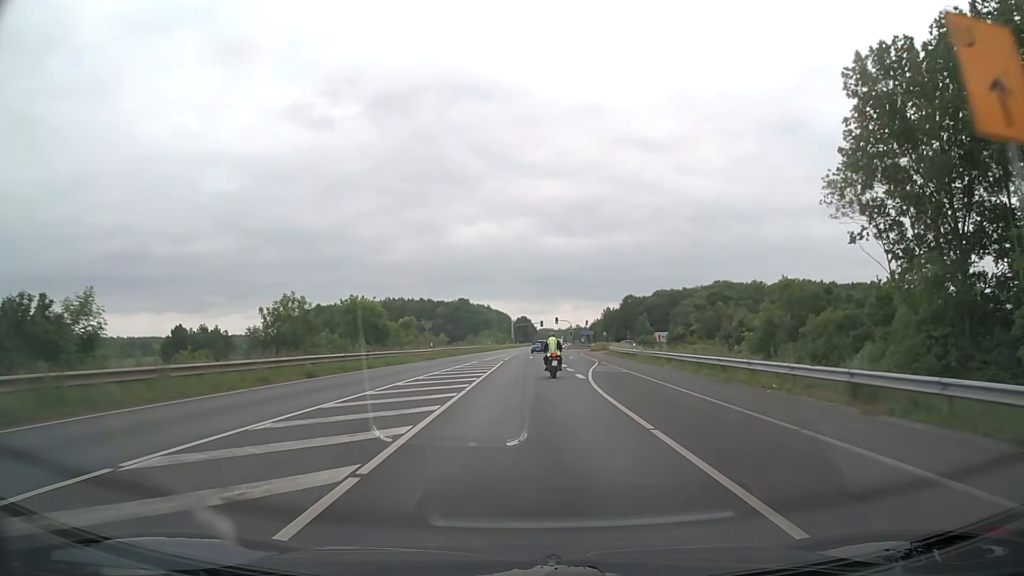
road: secondary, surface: asphalt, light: Day
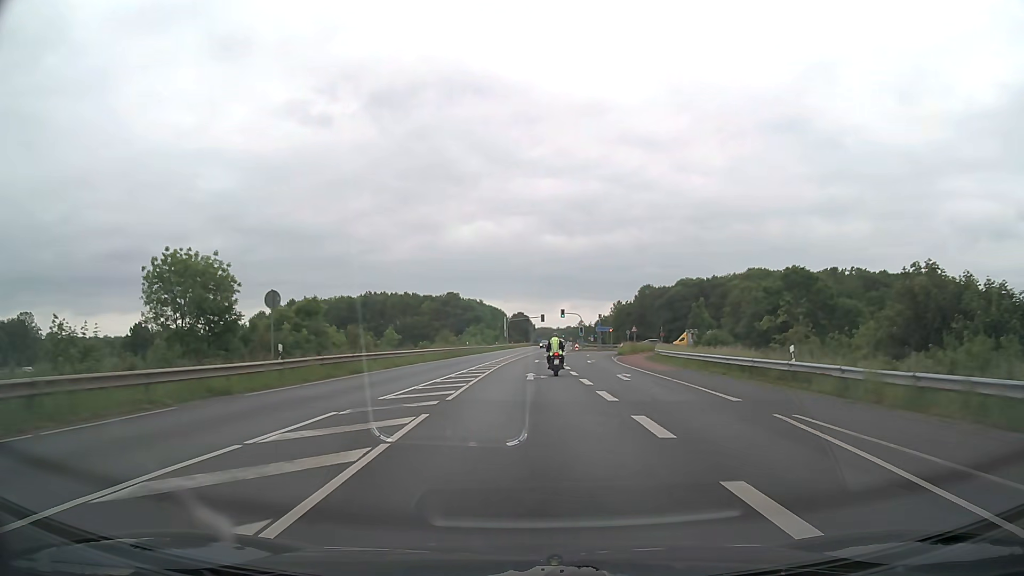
(+0.1, +34.0) m; 0°
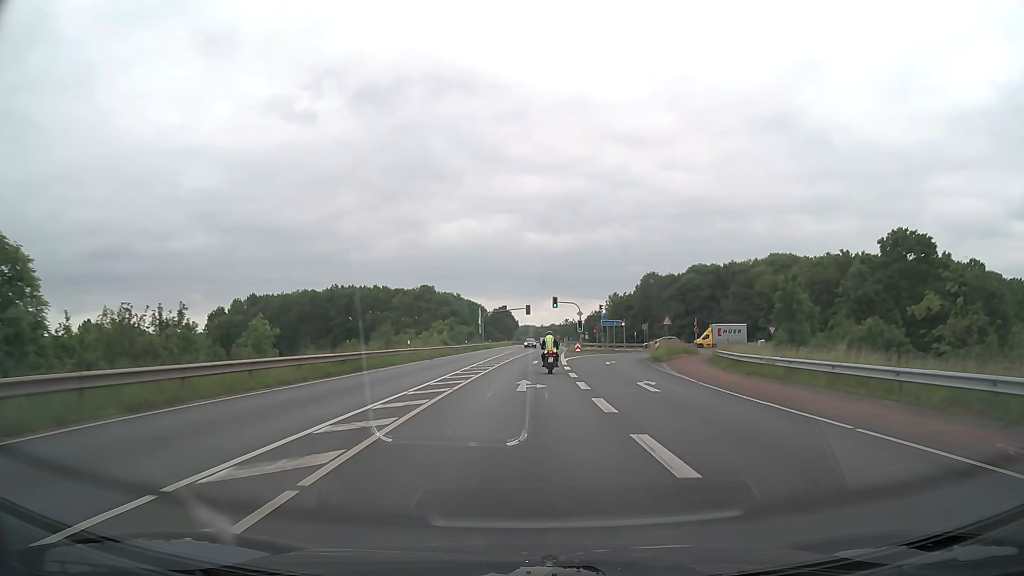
(+0.2, +26.9) m; +1°
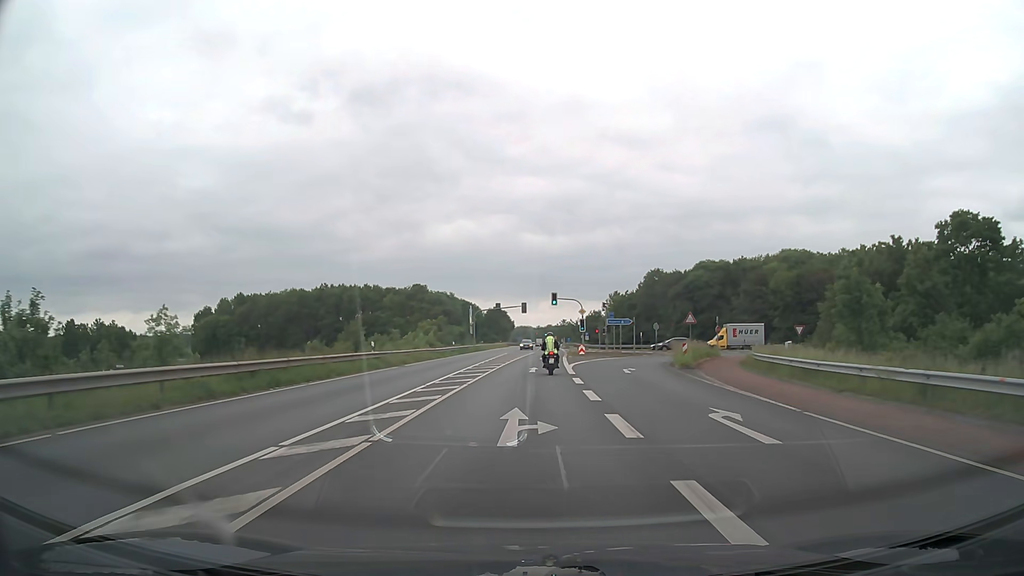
(+0.1, +9.1) m; 0°
(0, +10) (0, +20) (0, +30) (+1, +40) (+1, +50) (+1, +60) (+2, +70) (+2, +80) (+3, +90) (+3, +100) m
